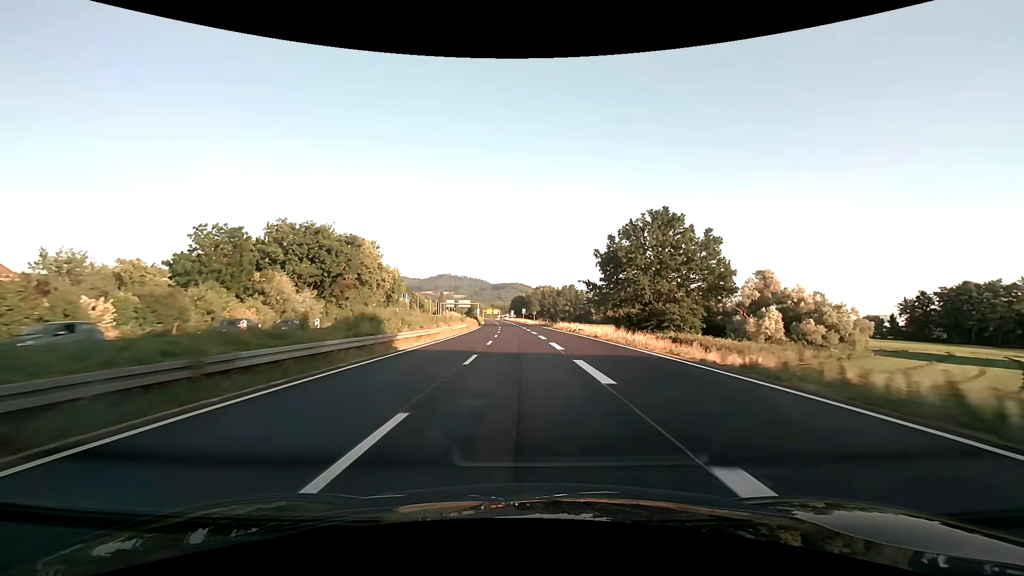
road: trunk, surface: asphalt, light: Day
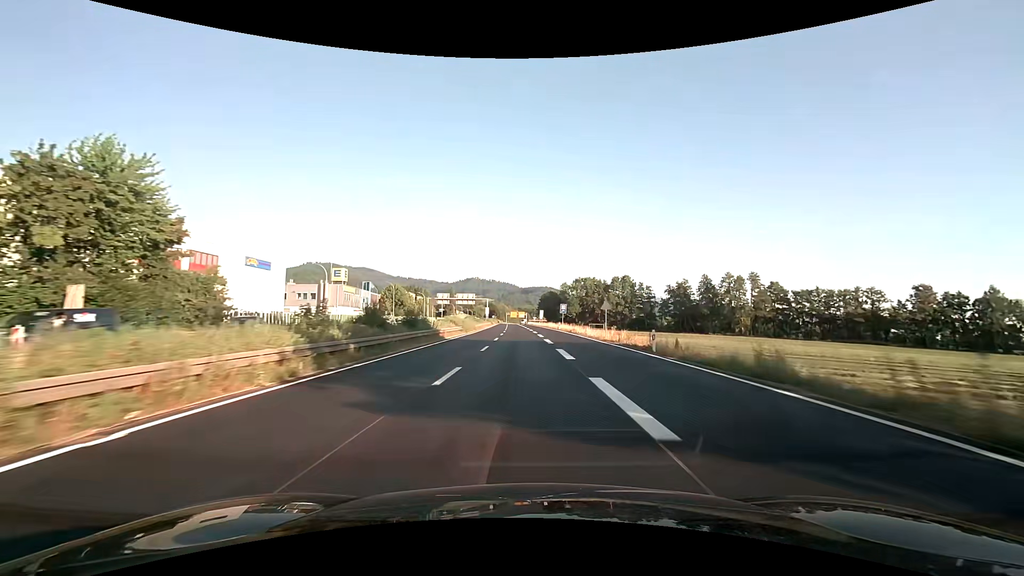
(-2.2, +76.8) m; -4°
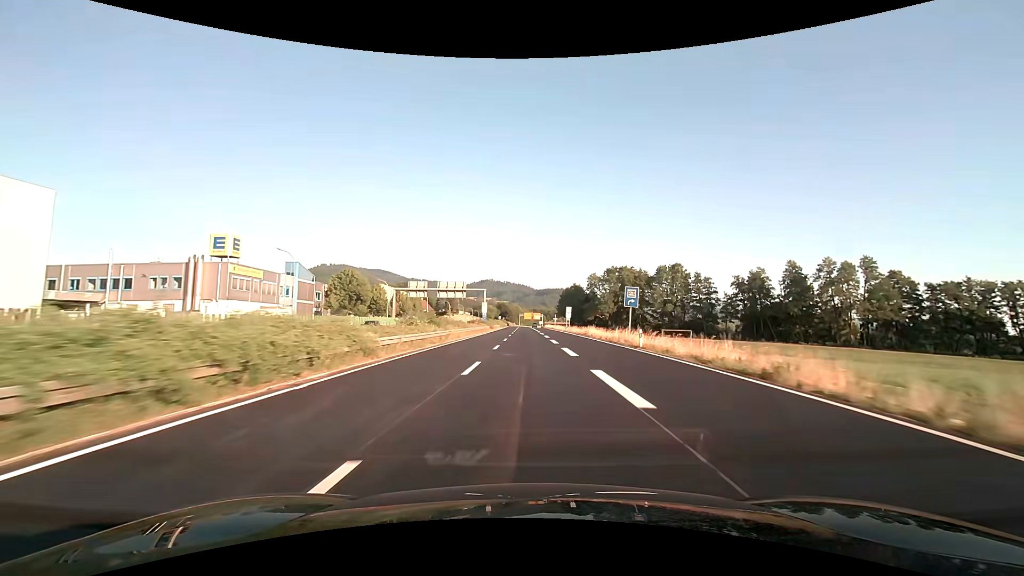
(-0.5, +45.8) m; -2°
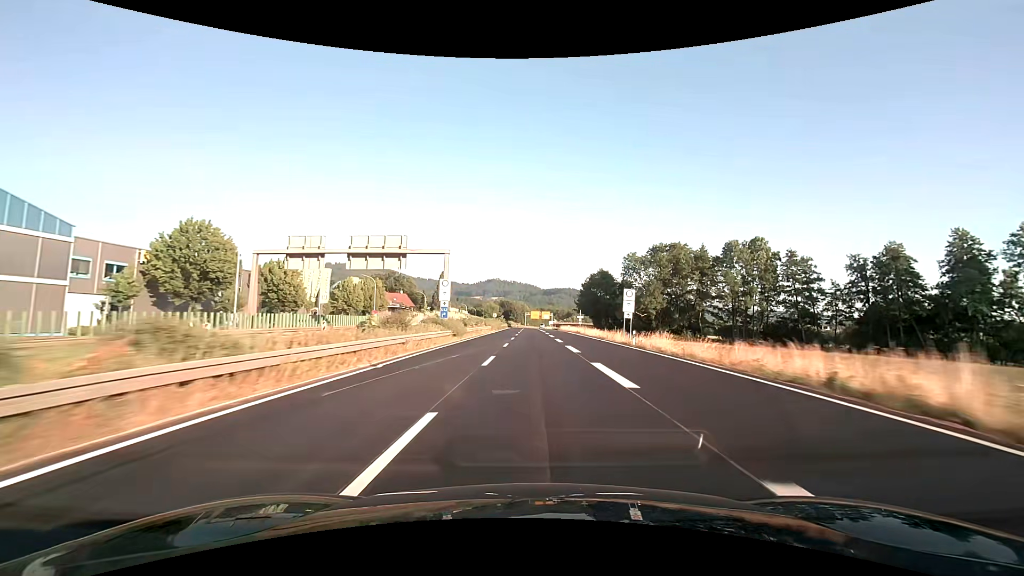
(-0.3, +45.5) m; -1°
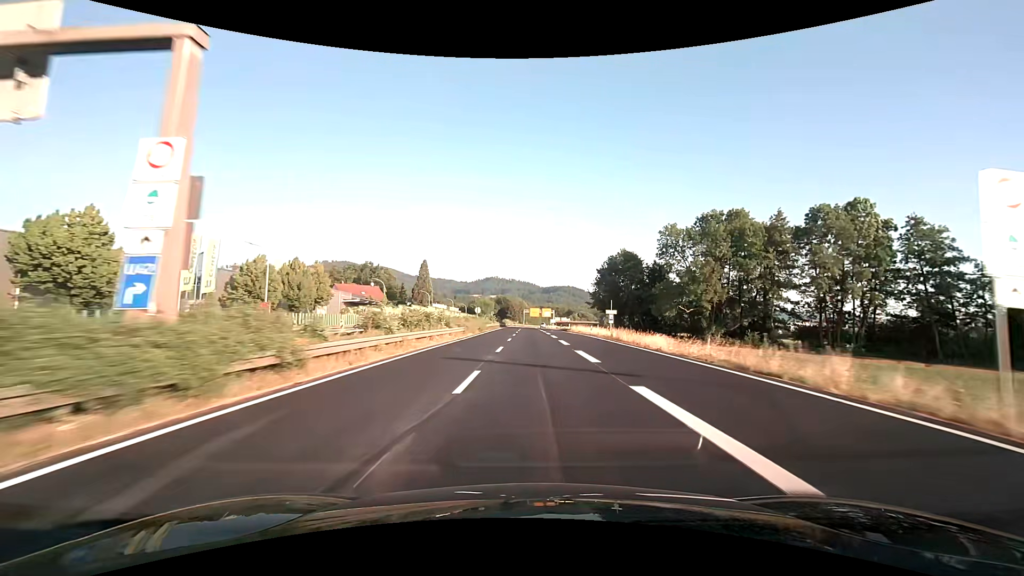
(0.0, +30.2) m; 0°
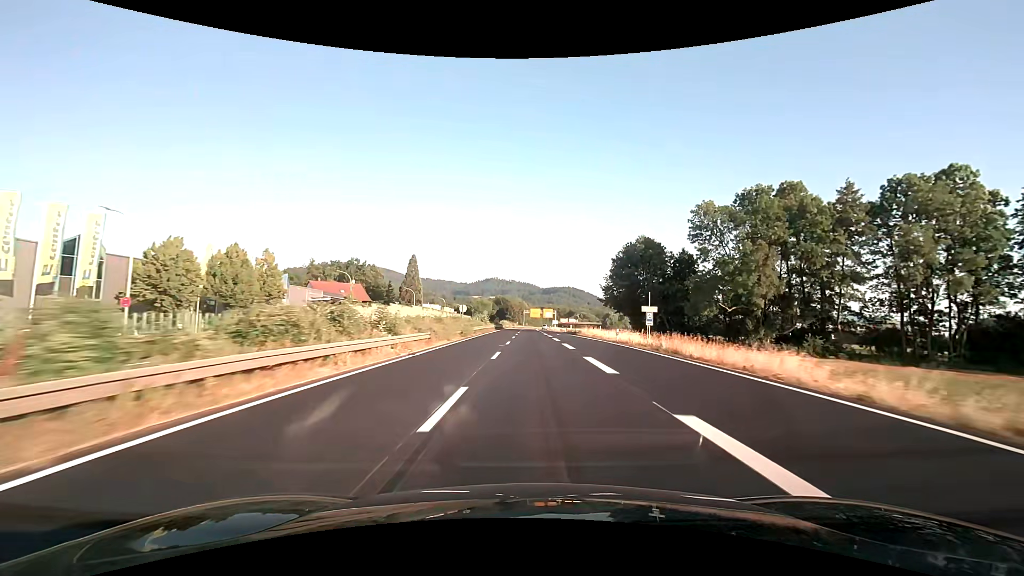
(0.0, +15.0) m; 0°
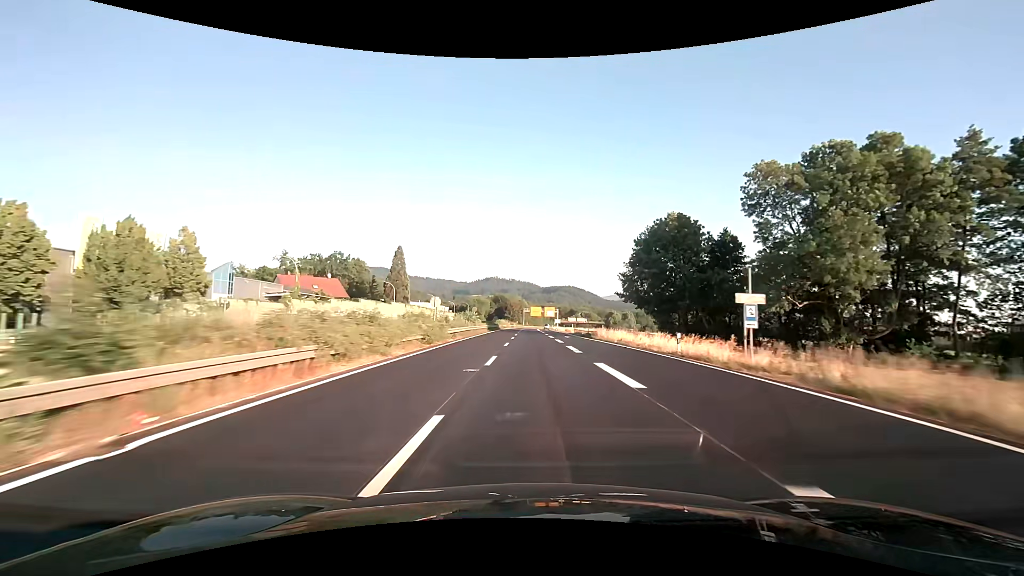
(0.0, +15.0) m; 0°
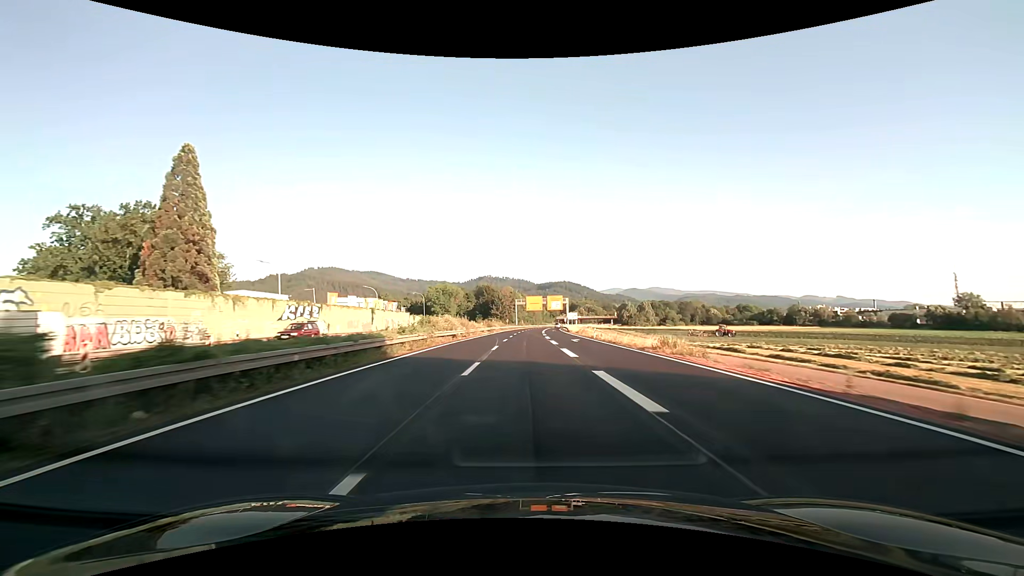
(+0.3, +74.7) m; +1°
(0, +10) (0, +20) (0, +30) (0, +40) (0, +50) (0, +60) (0, +70) (+1, +80) (+1, +90) (+1, +100) m
